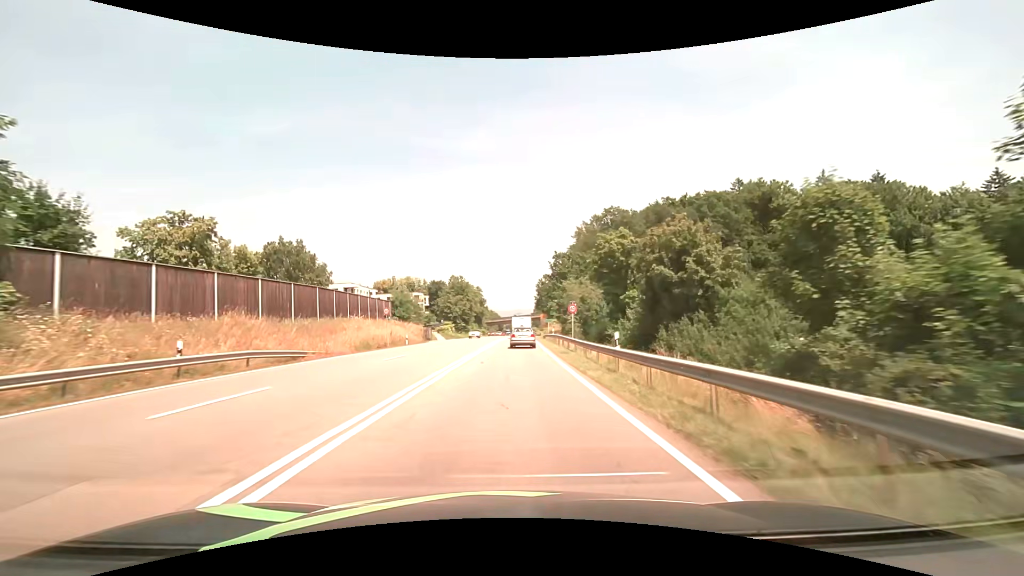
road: secondary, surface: asphalt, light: Day
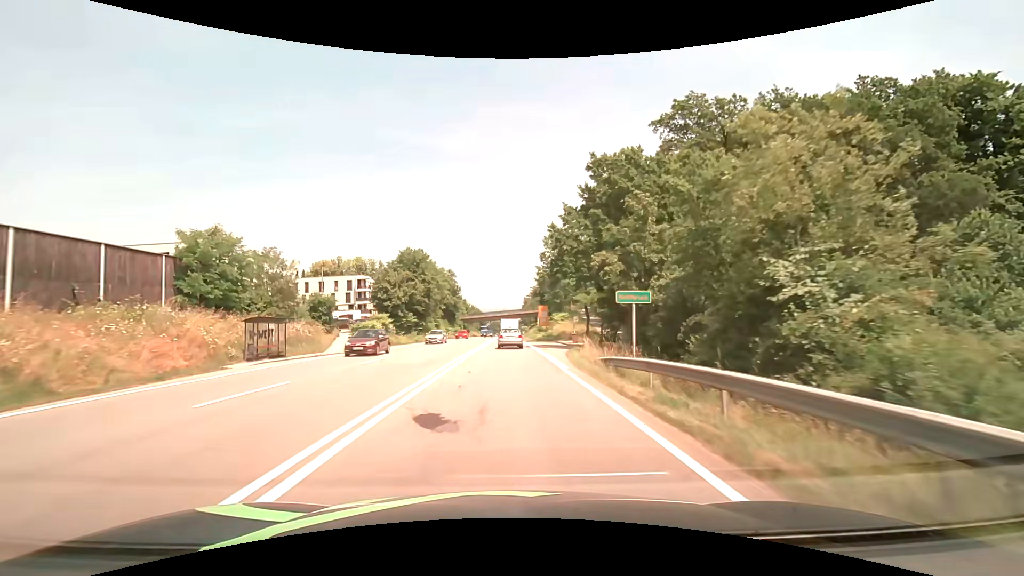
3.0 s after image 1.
(+0.9, +48.6) m; +2°
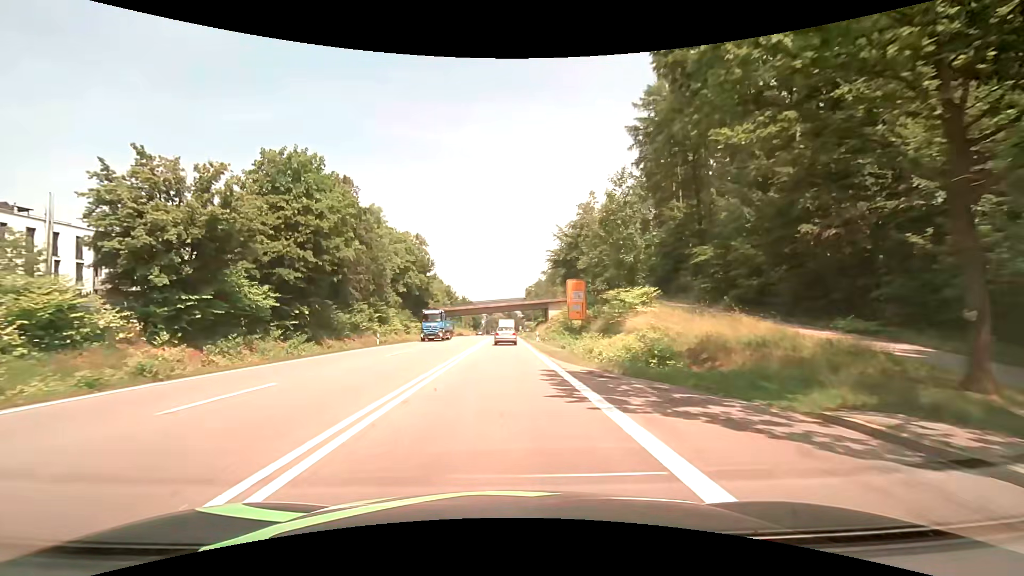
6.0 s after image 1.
(0.0, +46.6) m; 0°
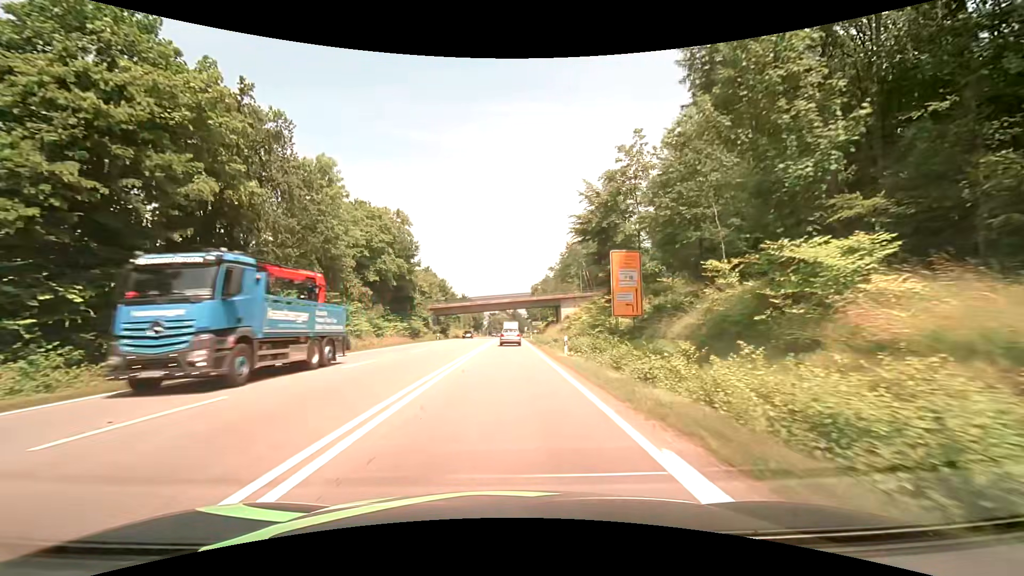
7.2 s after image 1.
(0.0, +18.5) m; 0°
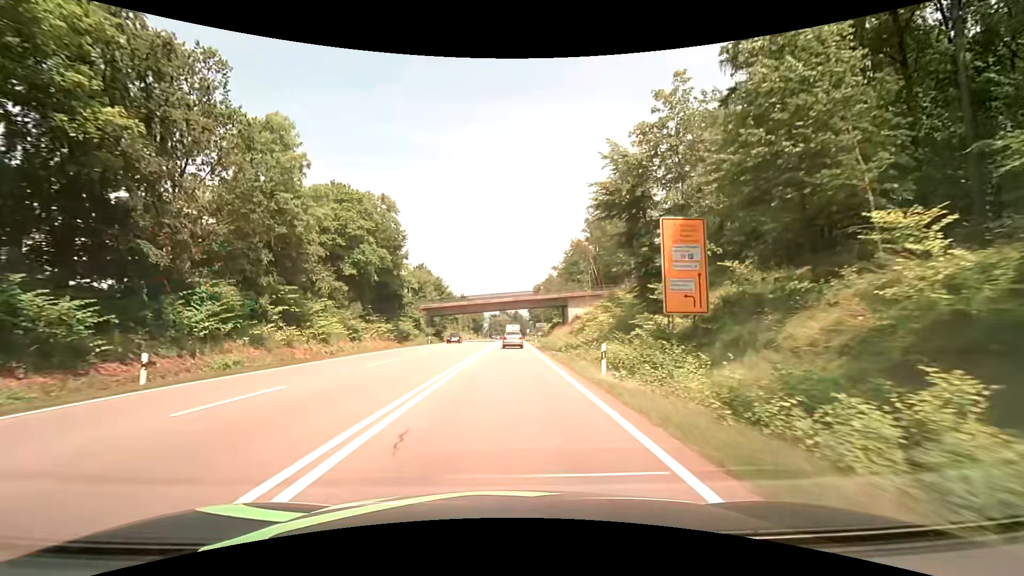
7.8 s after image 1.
(0.0, +9.2) m; 0°
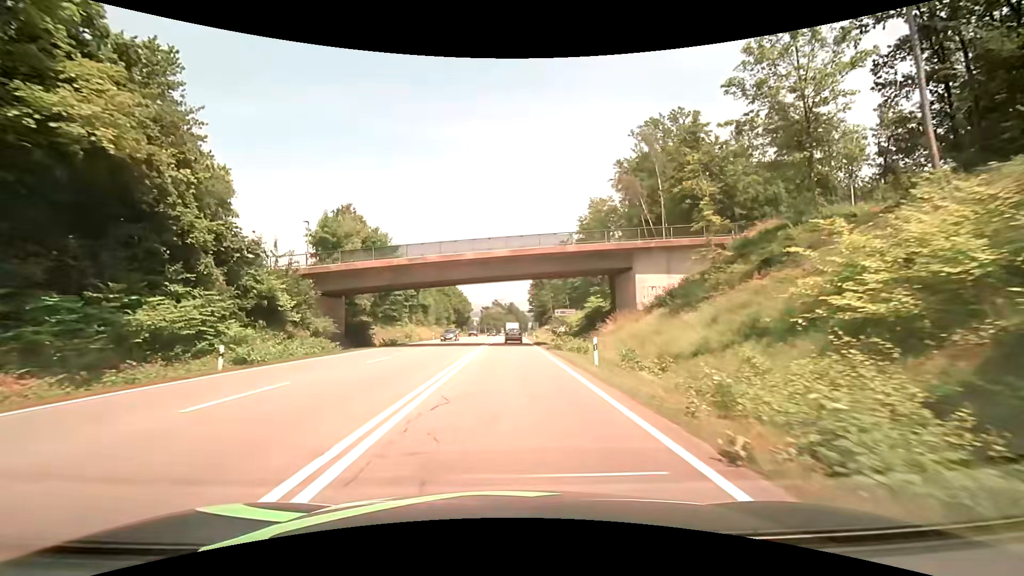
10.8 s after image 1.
(0.0, +46.0) m; 0°
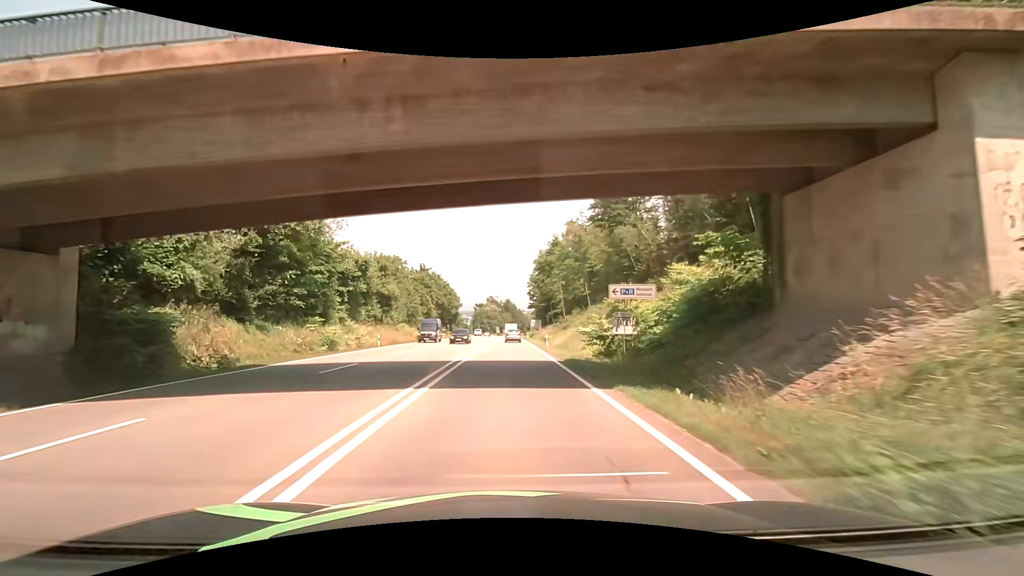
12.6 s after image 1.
(+0.1, +27.6) m; +1°
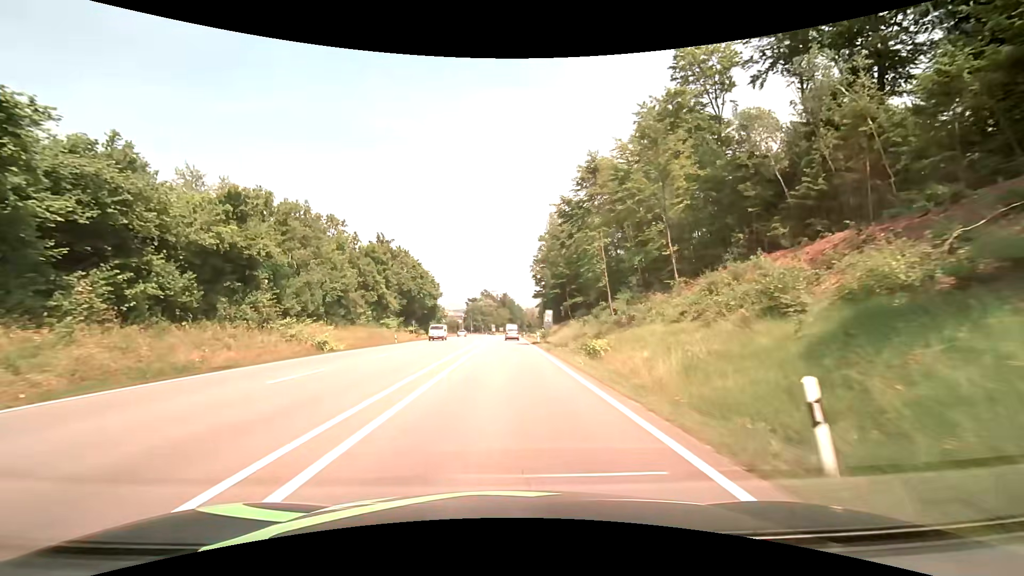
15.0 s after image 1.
(0.0, +36.7) m; 0°
(0, +10) (0, +20) (0, +30) (0, +40) (0, +50) (0, +60) (0, +70) (0, +80) (0, +90) (0, +100) m
